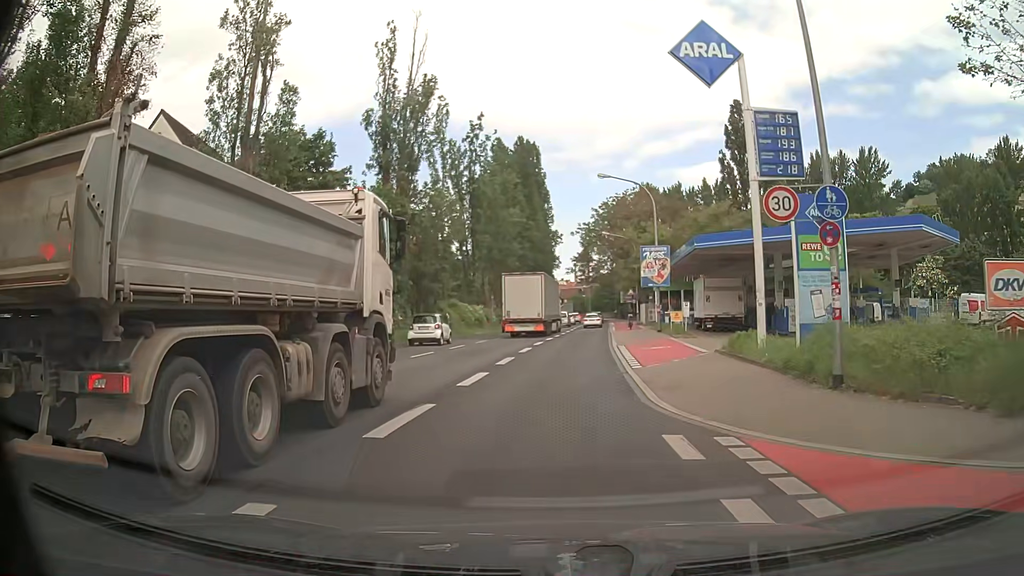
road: primary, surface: asphalt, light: Day
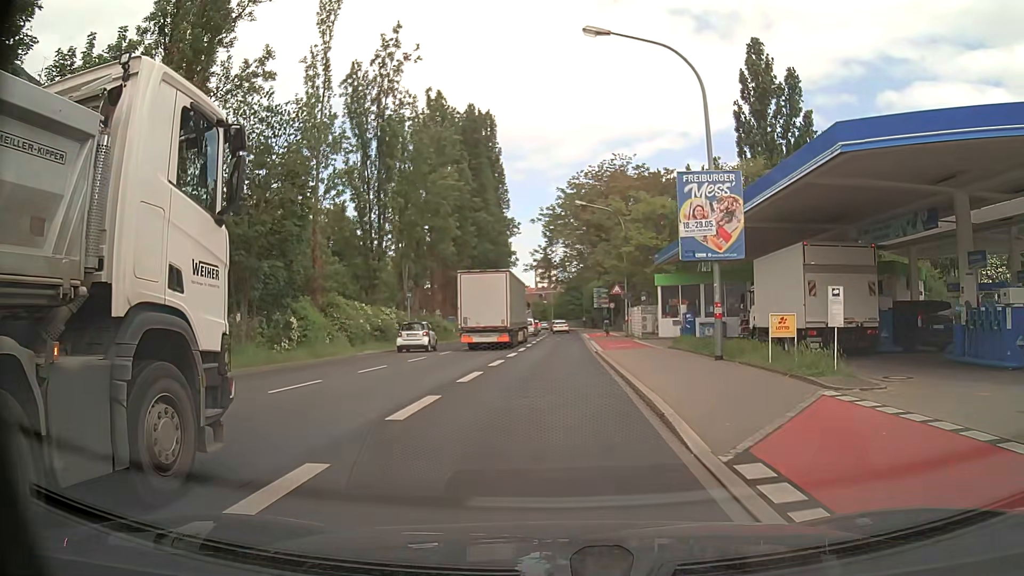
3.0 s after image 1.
(+0.9, +22.4) m; +4°
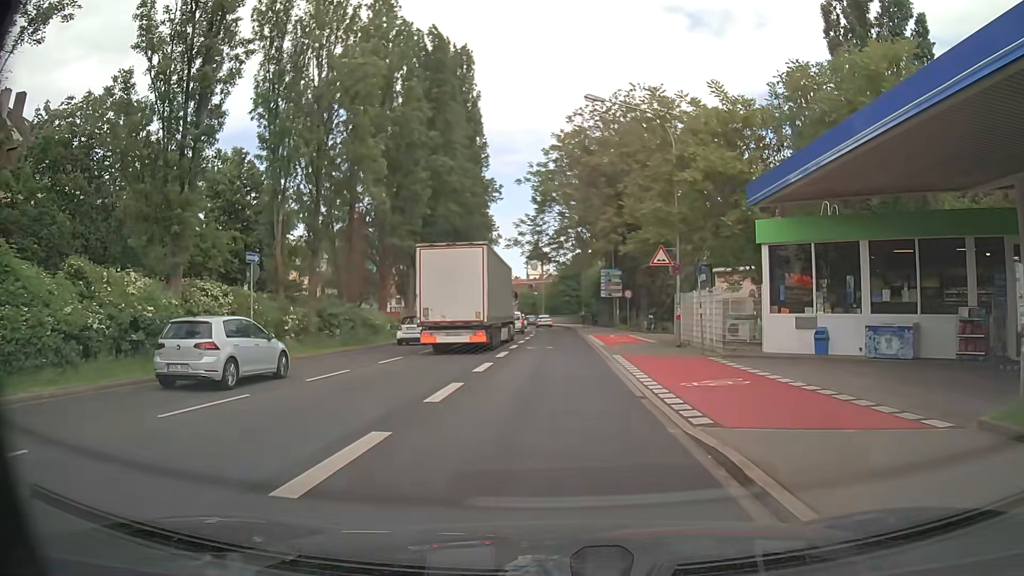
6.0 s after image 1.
(+0.1, +22.3) m; +1°
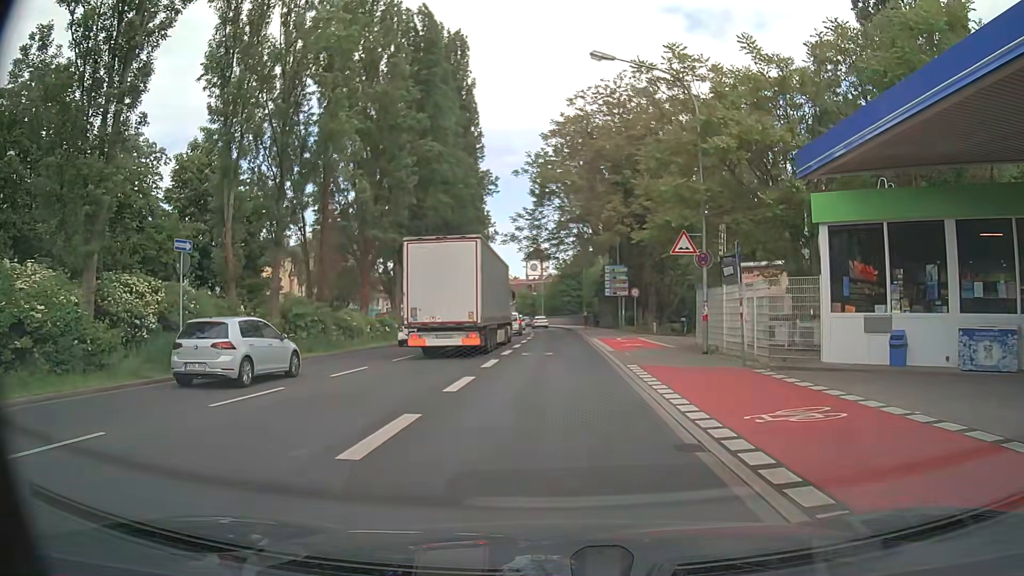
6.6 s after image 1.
(-0.1, +4.5) m; -1°
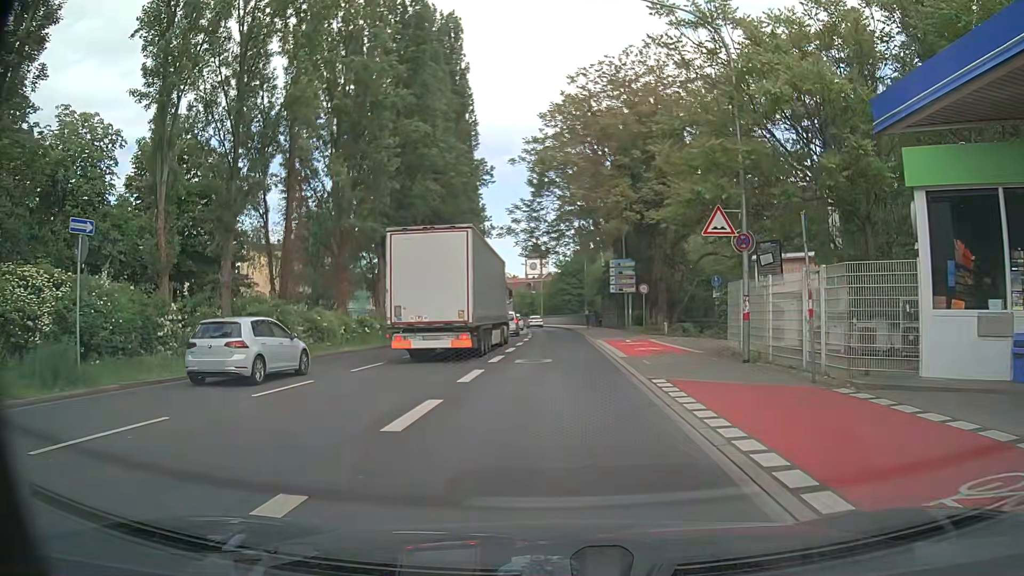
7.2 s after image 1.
(0.0, +4.5) m; +1°
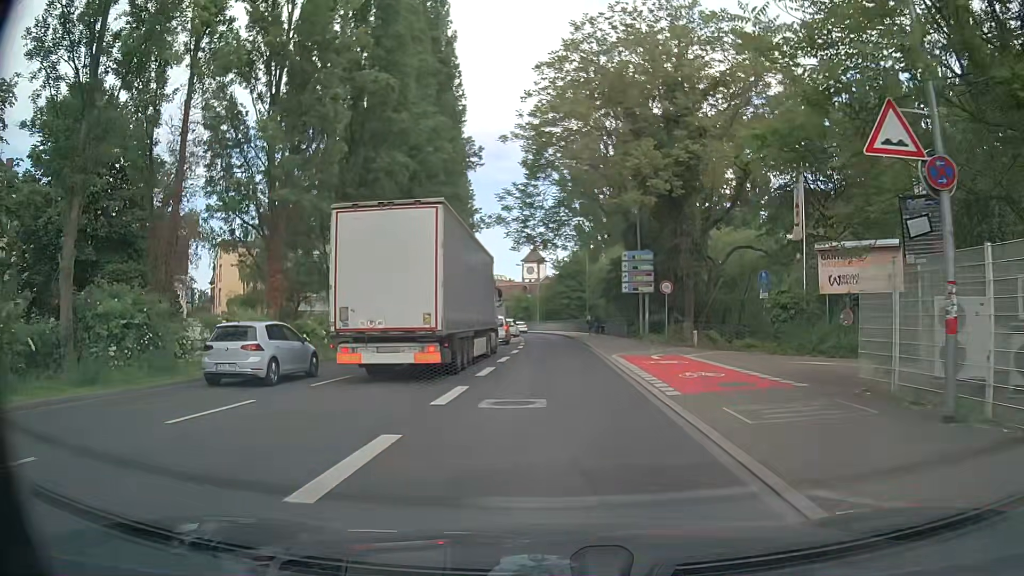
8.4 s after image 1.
(-0.1, +9.0) m; 0°
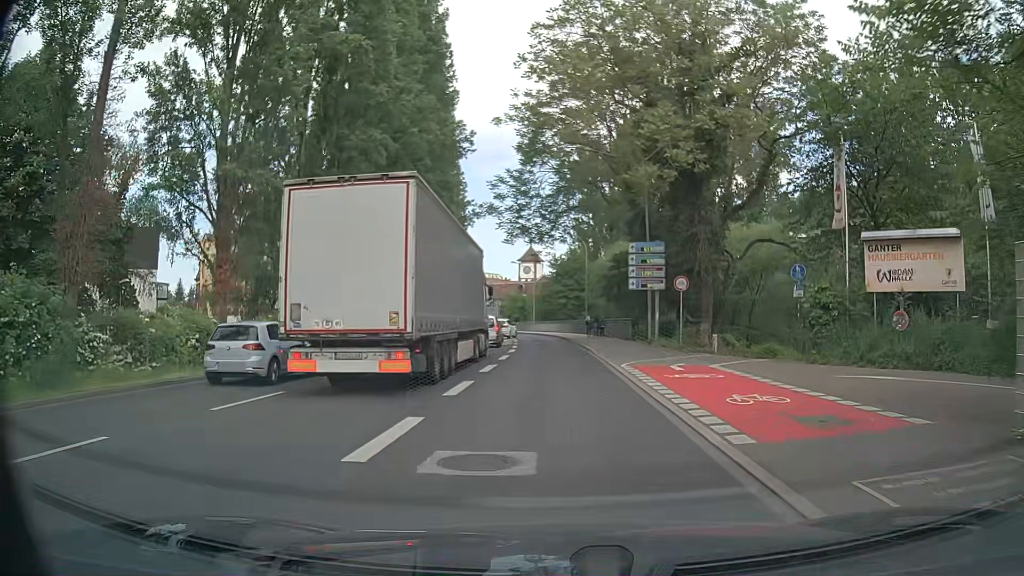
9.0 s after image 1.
(0.0, +4.5) m; 0°
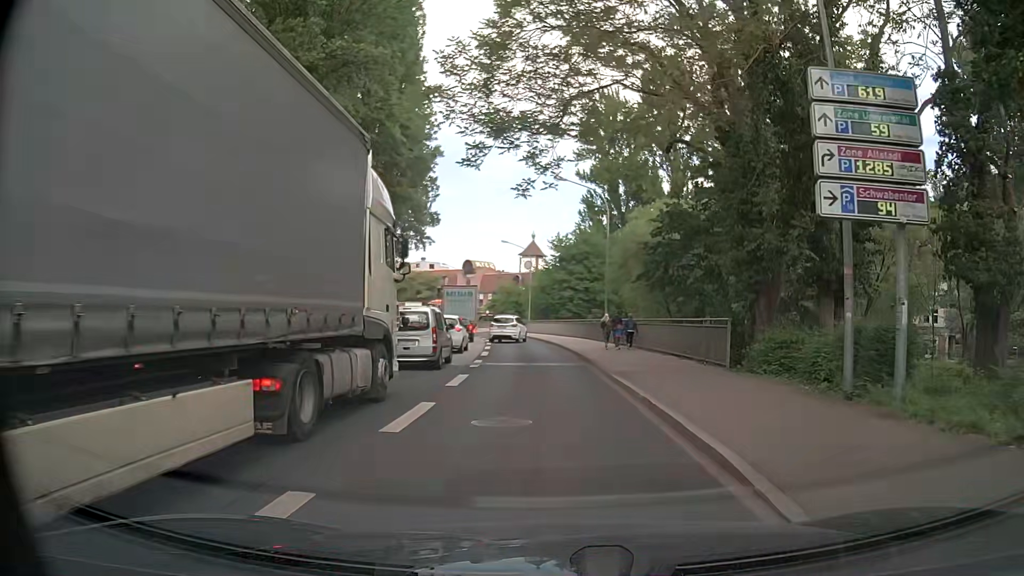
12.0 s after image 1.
(0.0, +22.3) m; 0°
(0, +10) (0, +20) (-1, +30) (-1, +40) (-2, +50) (-4, +60) (-6, +70) (-8, +79) (-12, +89) (-15, +98) m
